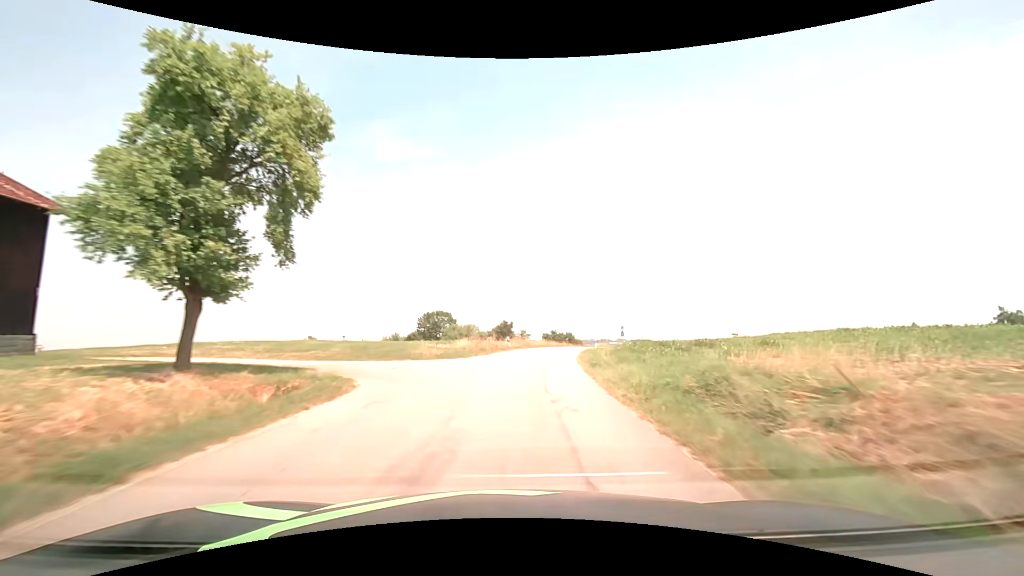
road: tertiary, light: Day
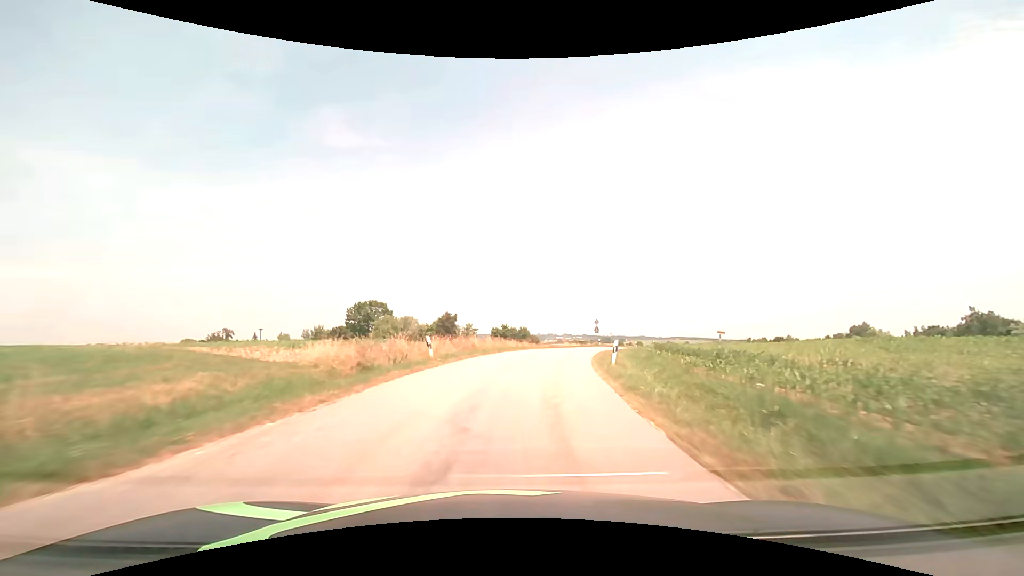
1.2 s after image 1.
(+0.9, +21.5) m; +6°
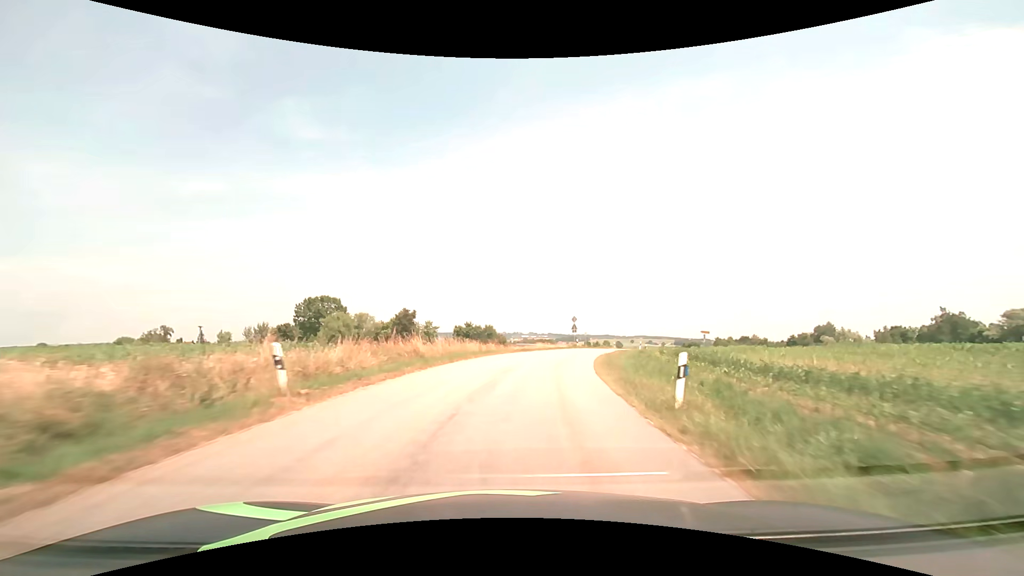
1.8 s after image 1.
(+0.4, +10.2) m; +4°
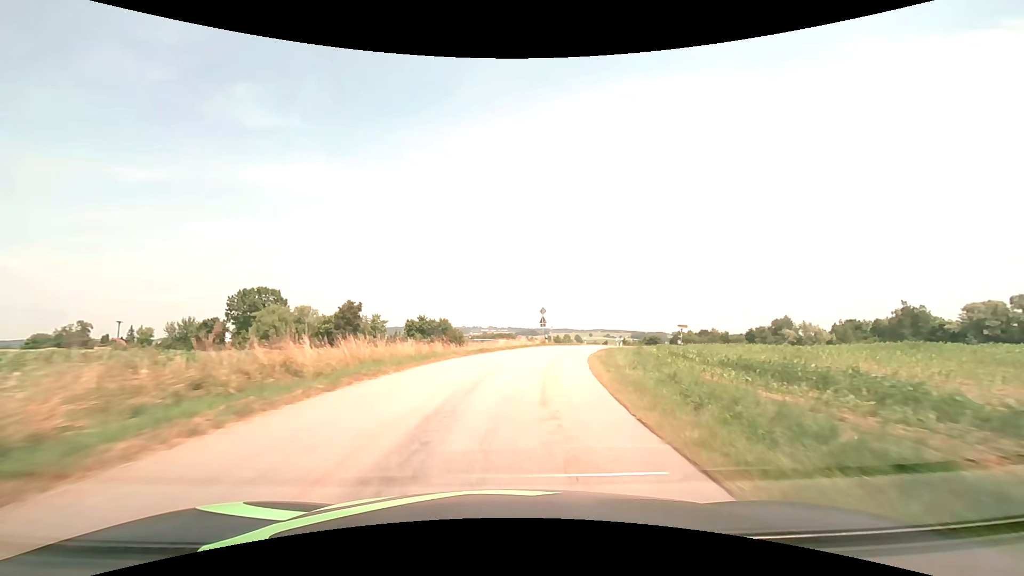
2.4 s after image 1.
(+0.4, +9.8) m; +5°
(0, +10) (+2, +20) (+3, +30) (+6, +39) (+9, +49) (+13, +58) (+17, +67) (+19, +77) (+14, +84) (+5, +89) m
